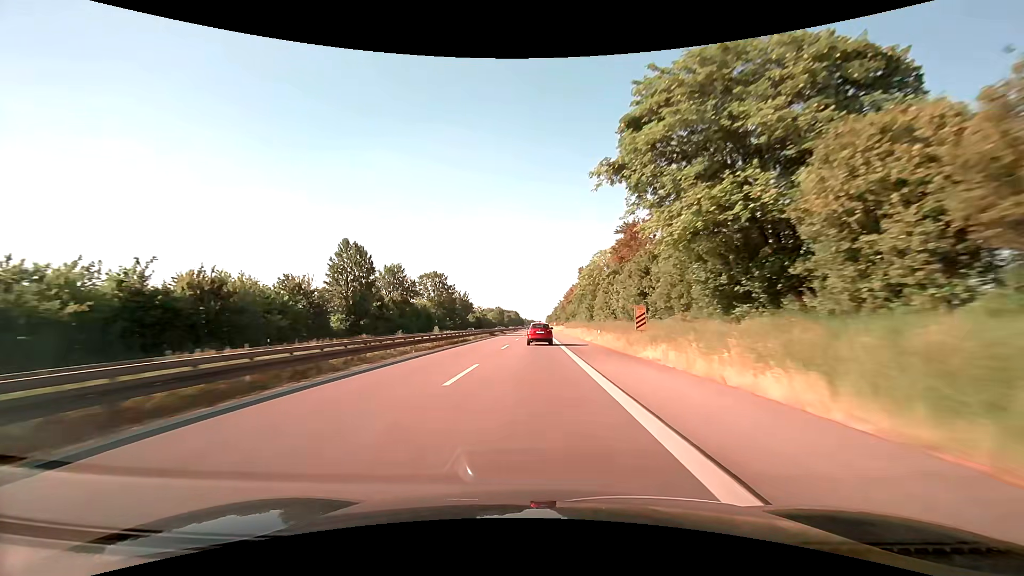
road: trunk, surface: asphalt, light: Day
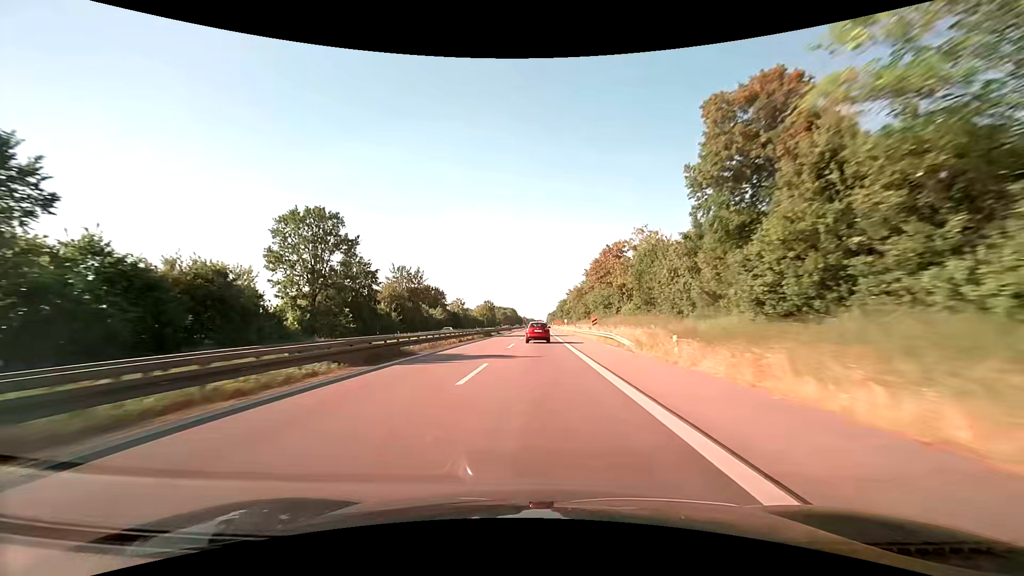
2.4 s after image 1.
(0.0, +72.2) m; 0°
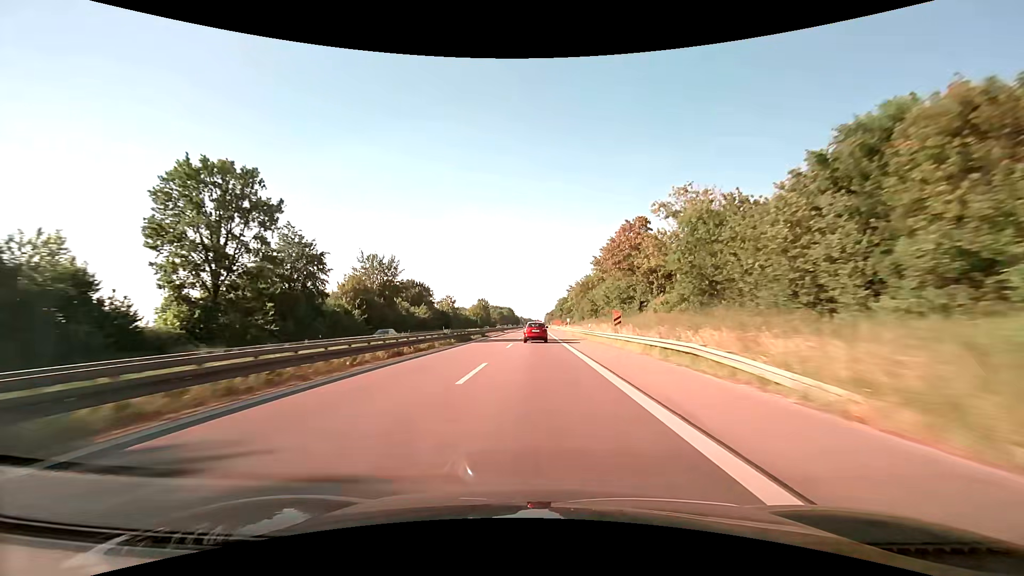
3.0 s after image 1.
(0.0, +18.0) m; 0°
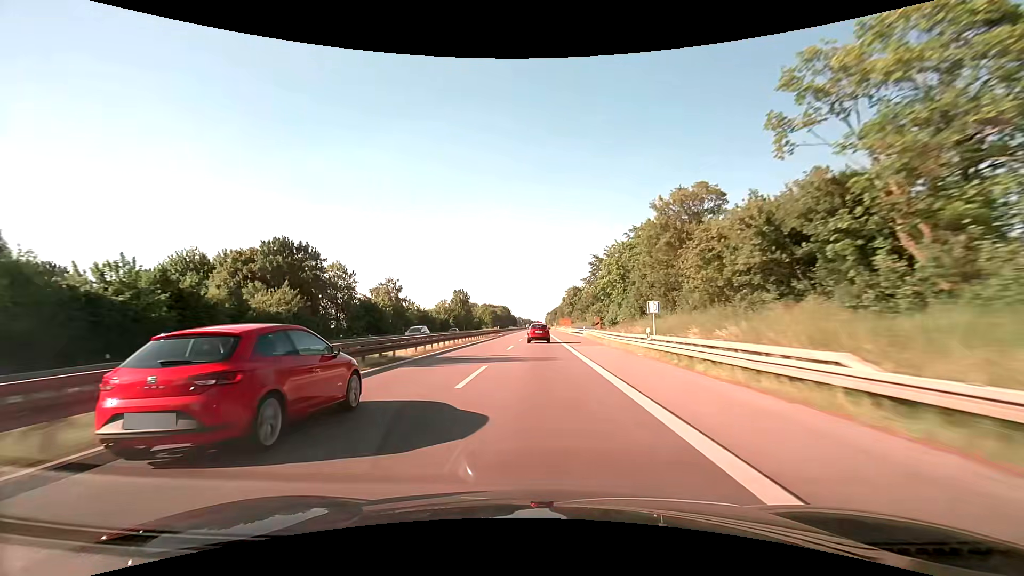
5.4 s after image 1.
(0.0, +72.7) m; 0°
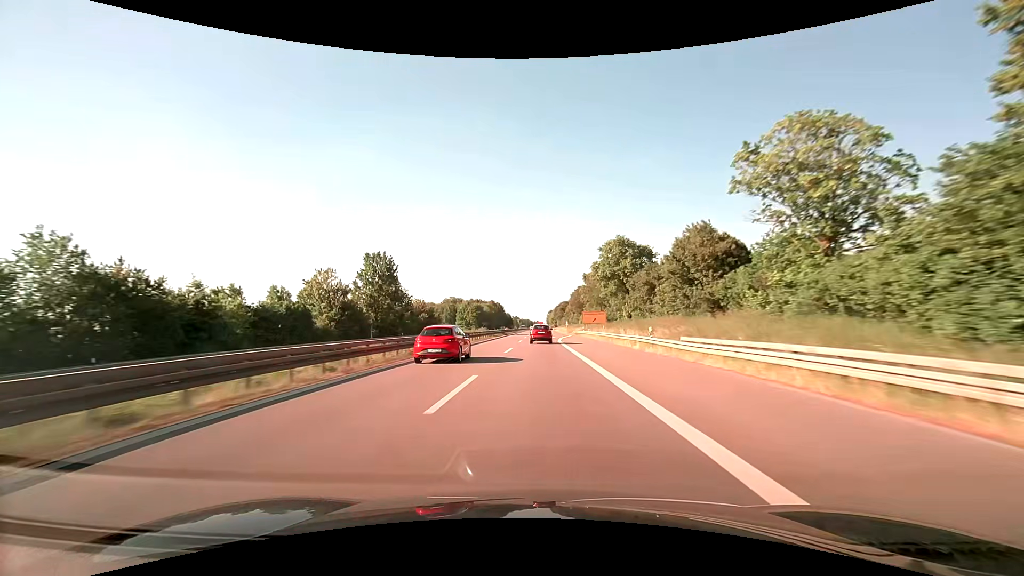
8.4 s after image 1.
(+0.5, +93.4) m; 0°
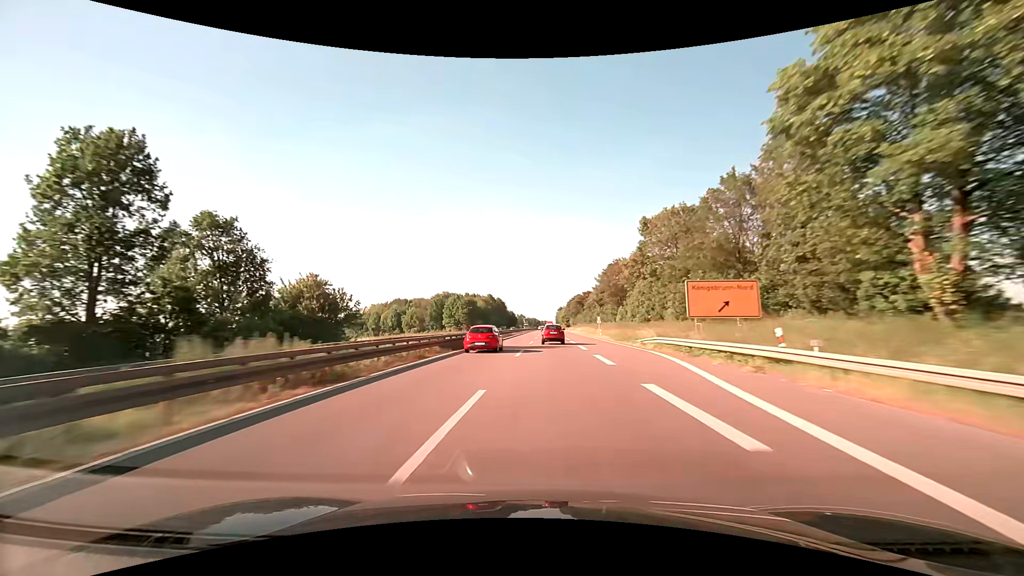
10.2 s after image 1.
(-0.3, +57.6) m; -1°
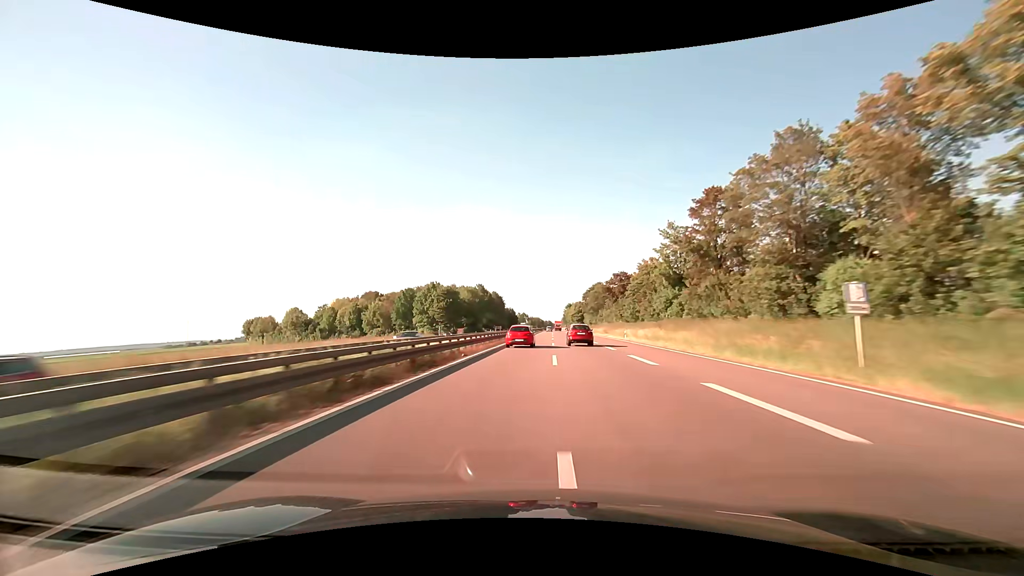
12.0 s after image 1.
(-0.4, +59.4) m; -1°
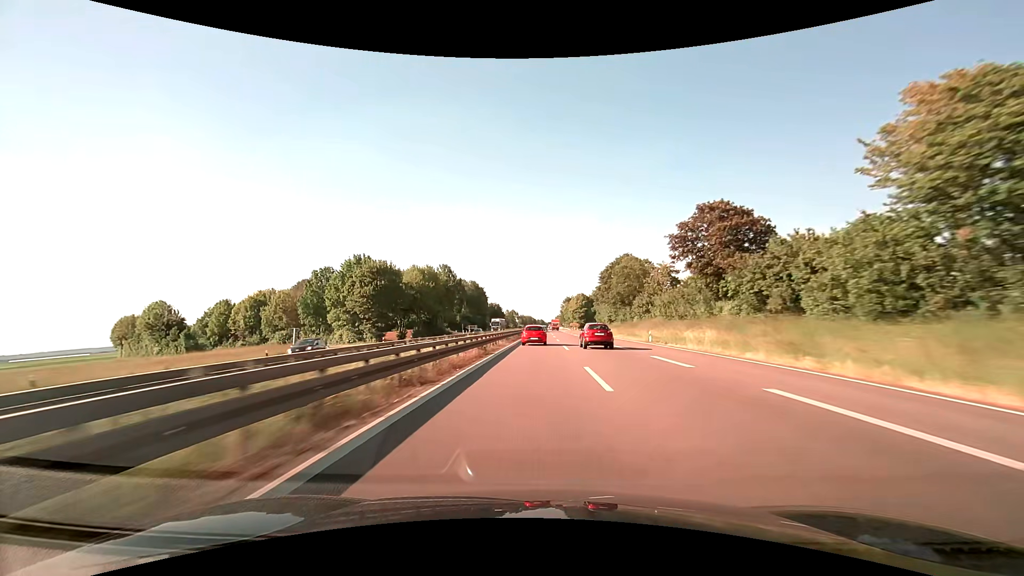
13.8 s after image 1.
(+0.4, +61.1) m; +1°
(0, +10) (0, +20) (0, +30) (0, +40) (0, +50) (0, +60) (0, +70) (0, +80) (0, +90) (+1, +100) m
